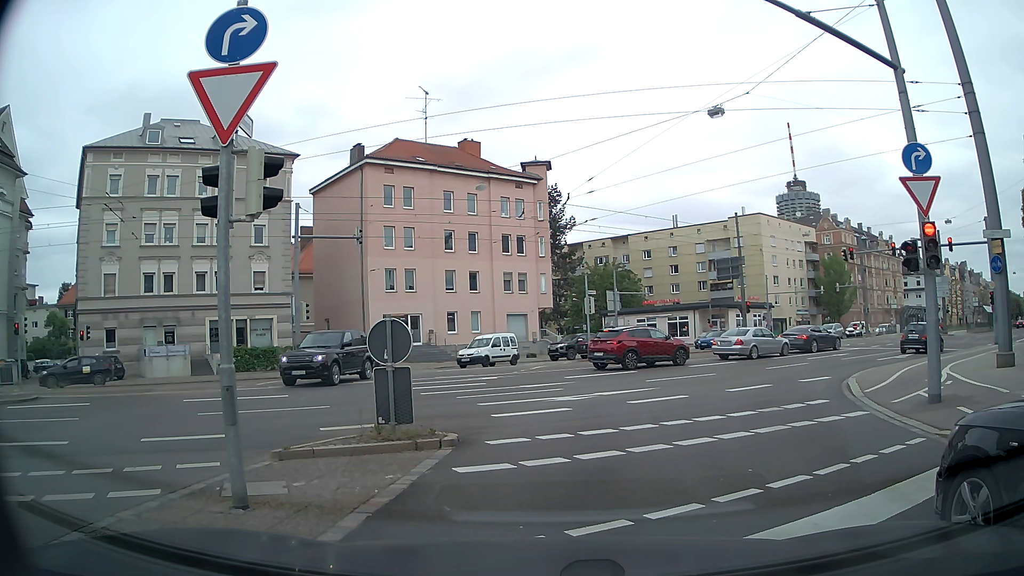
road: secondary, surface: asphalt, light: Day
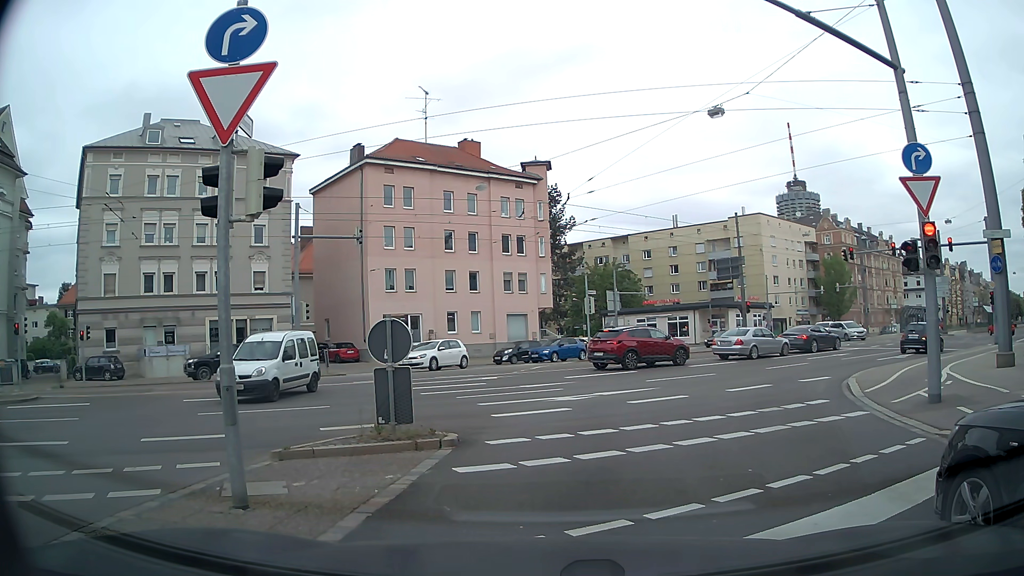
(0.0, 0.0) m; 0°
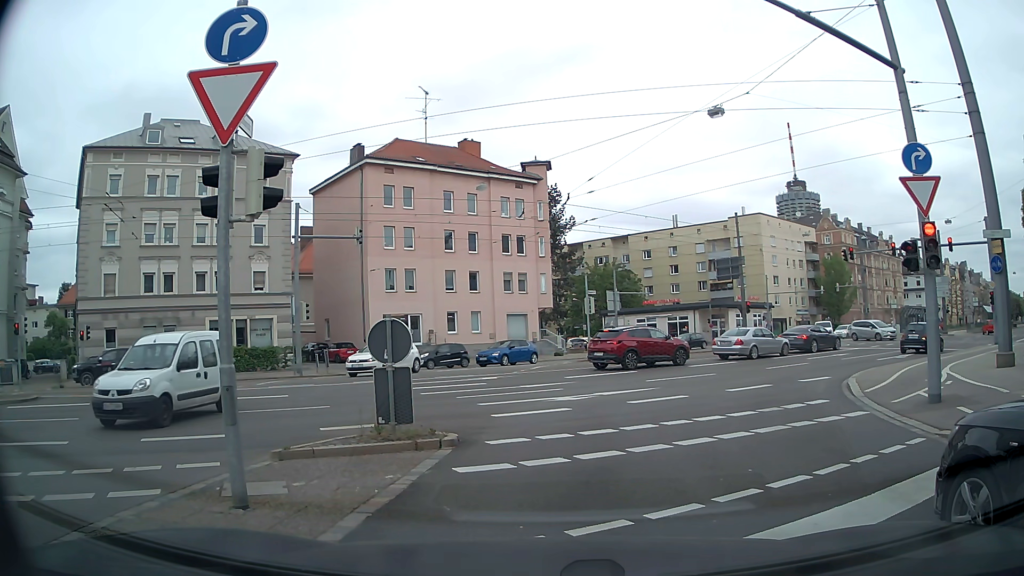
(0.0, 0.0) m; 0°
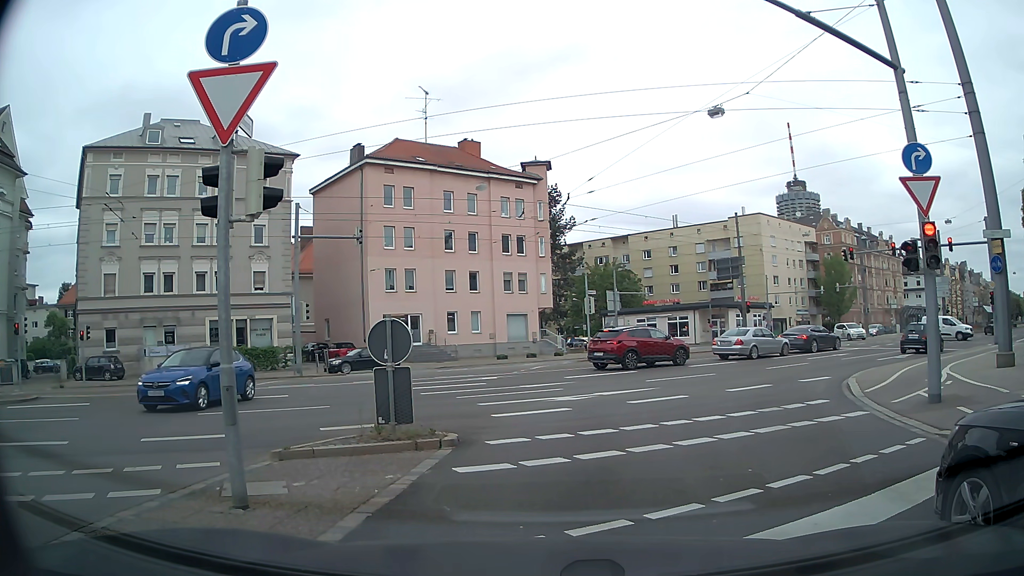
(0.0, 0.0) m; 0°
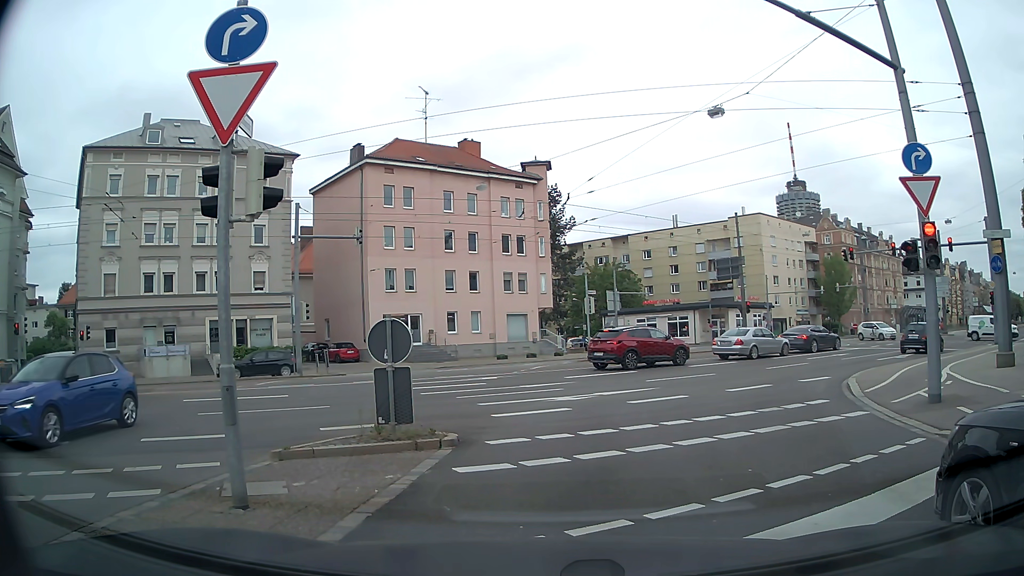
(0.0, 0.0) m; 0°
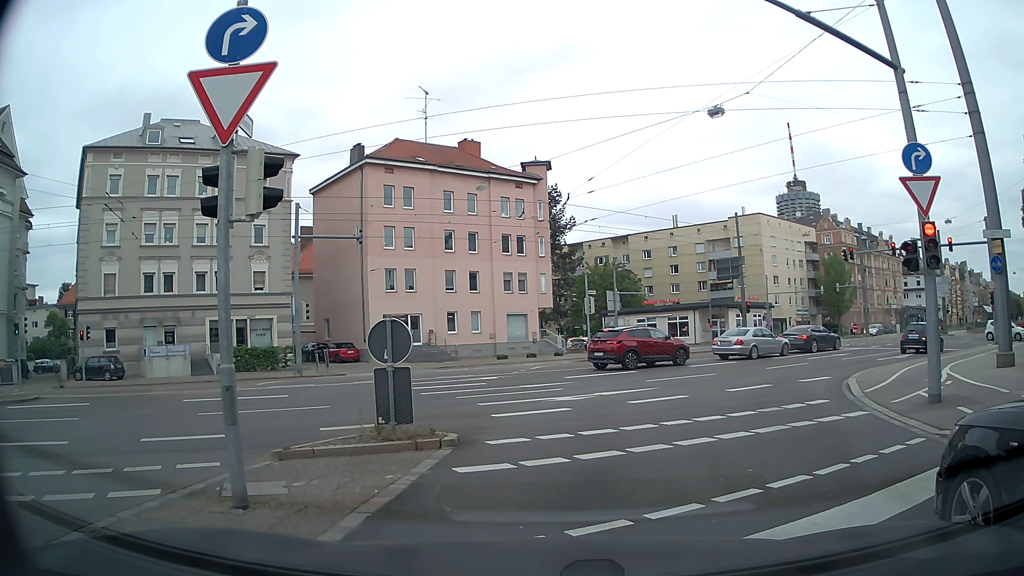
(0.0, 0.0) m; 0°
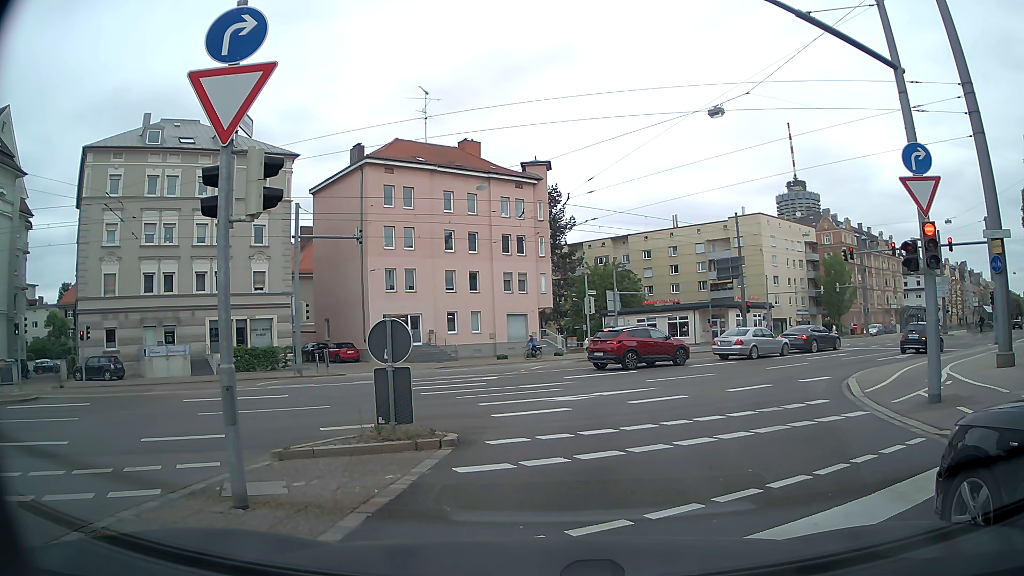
(0.0, 0.0) m; 0°
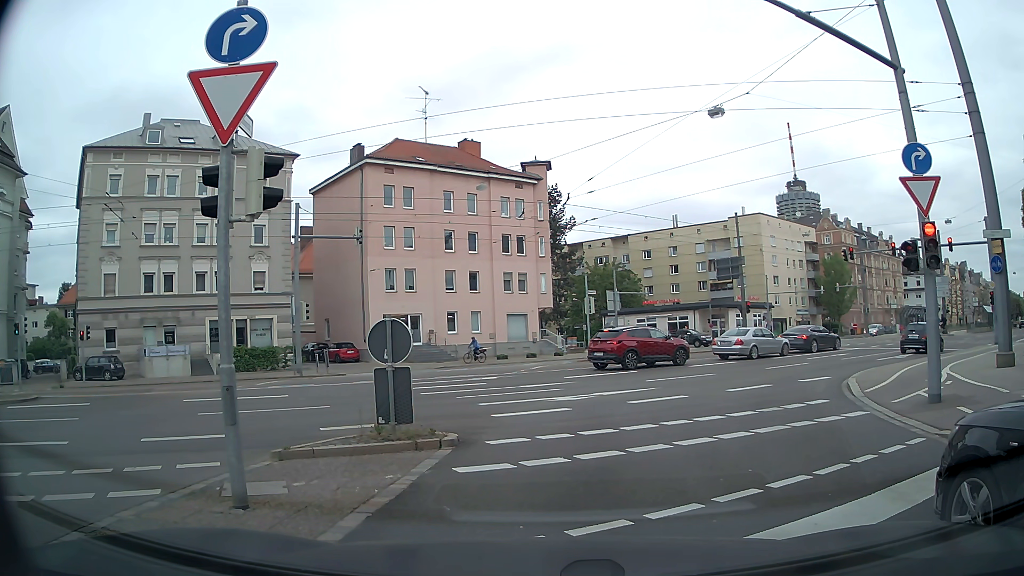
(0.0, 0.0) m; 0°
(0, +10) (+3, +20) (+8, +28) (+16, +34) (+24, +41) (+31, +47) (+39, +54) (+46, +60) (+54, +67) (+62, +73) m
